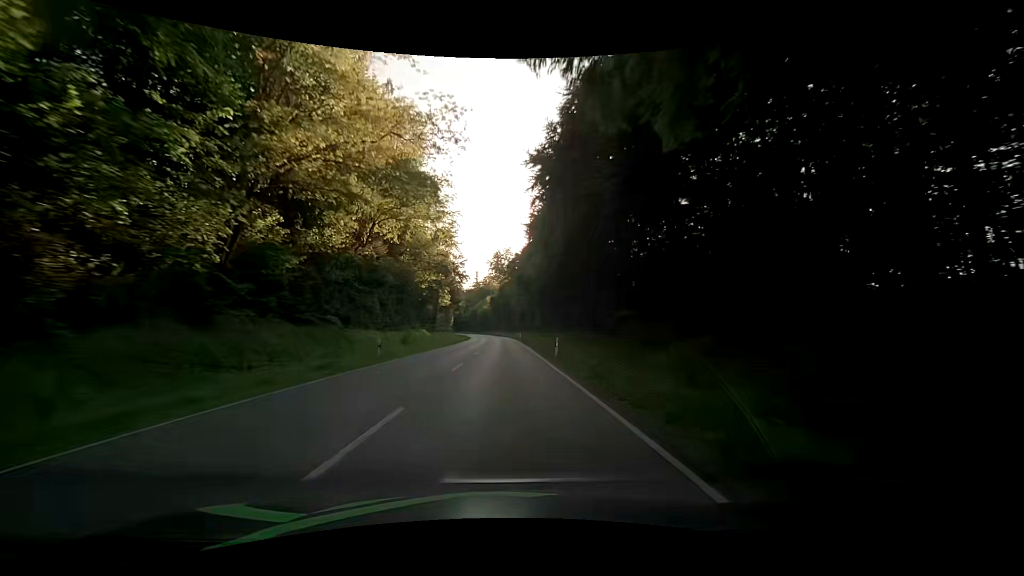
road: secondary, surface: asphalt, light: Day
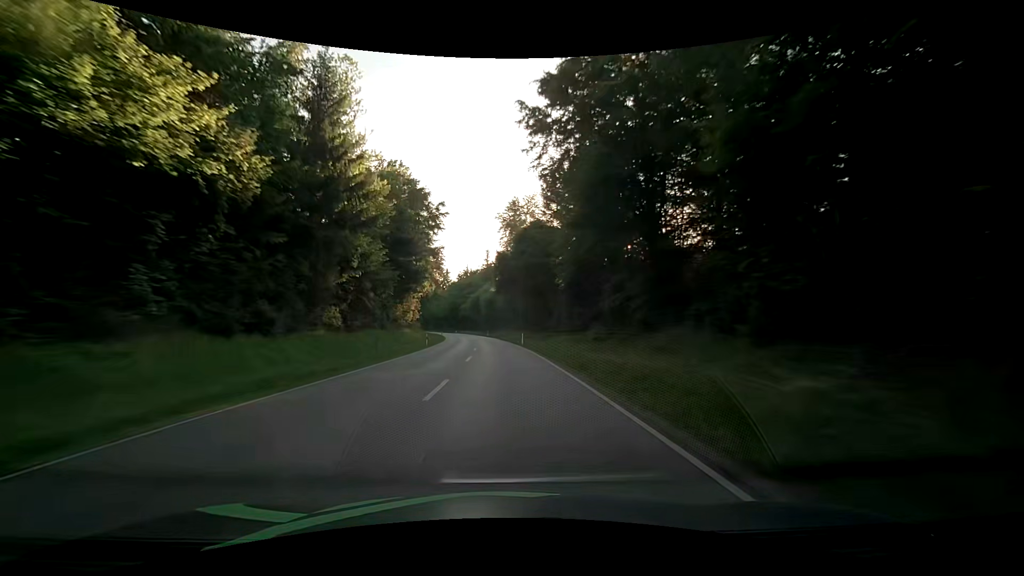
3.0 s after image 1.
(-0.1, +79.0) m; -2°
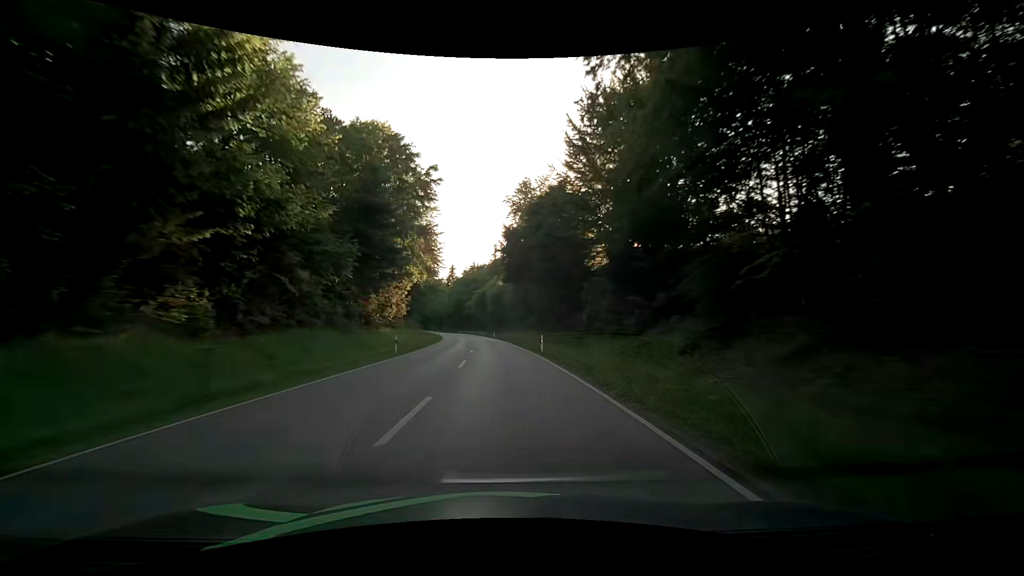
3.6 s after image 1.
(-0.1, +15.8) m; -1°
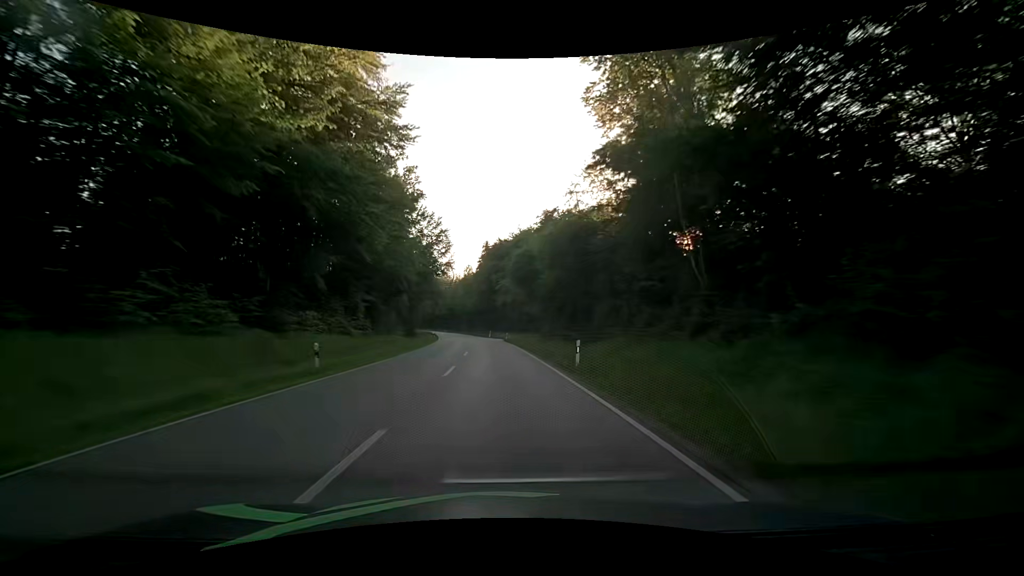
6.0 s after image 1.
(-2.8, +63.2) m; -6°
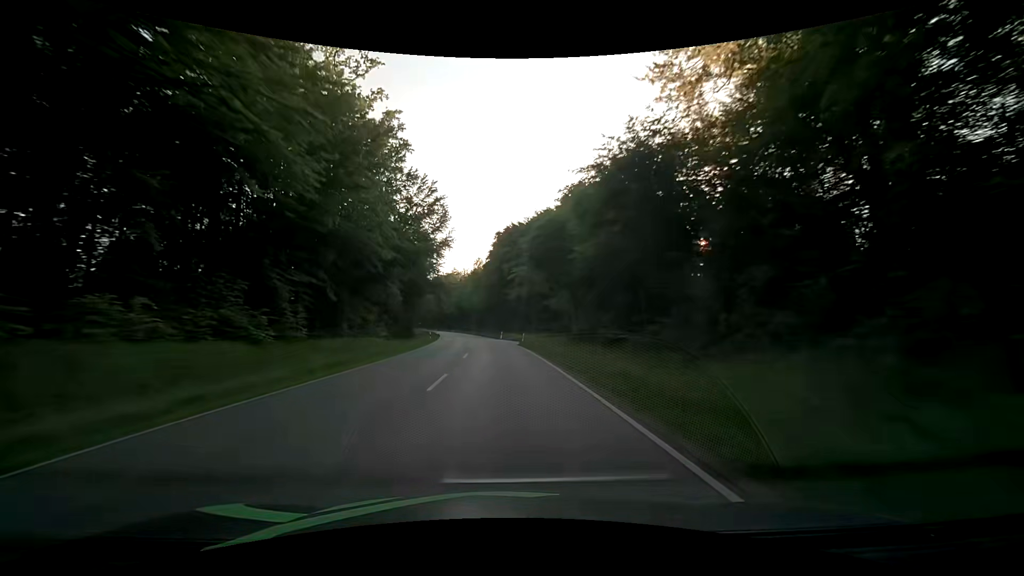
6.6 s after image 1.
(-0.1, +15.8) m; -2°
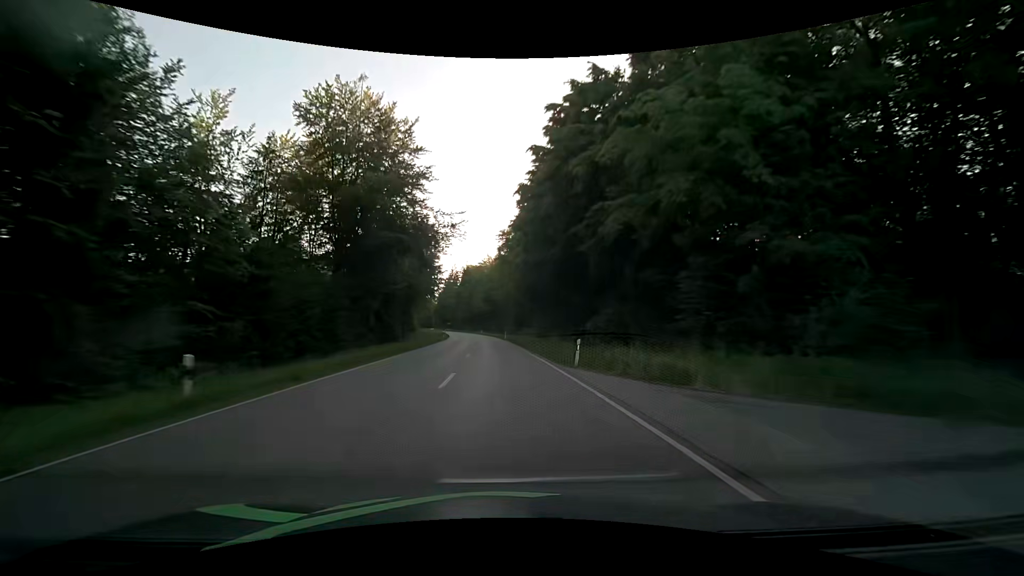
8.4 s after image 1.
(-1.7, +47.4) m; -4°
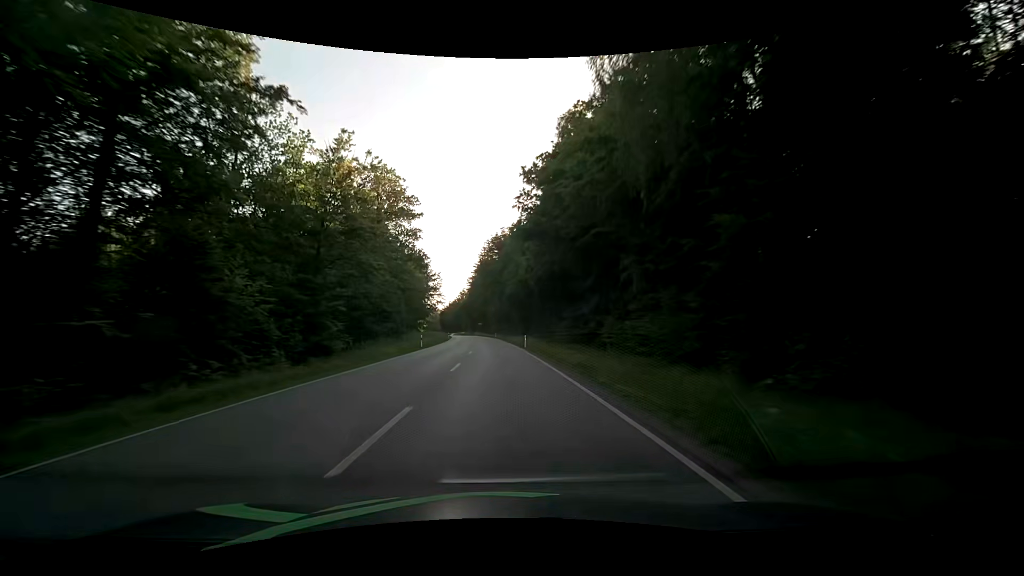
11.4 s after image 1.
(-3.8, +79.0) m; -6°
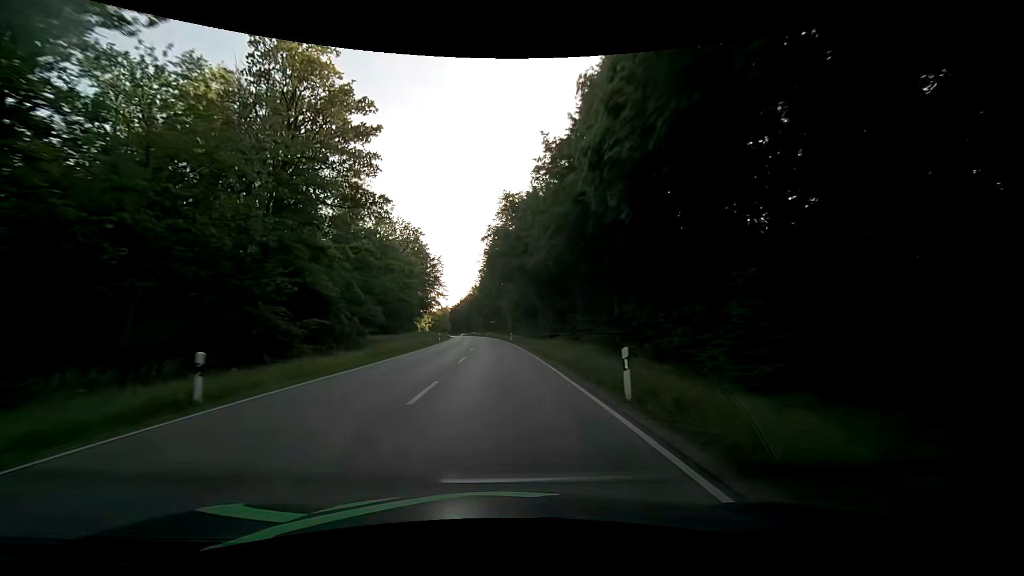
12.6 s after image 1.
(-0.7, +31.7) m; -2°
(0, +10) (0, +20) (0, +30) (-1, +40) (-1, +50) (-2, +60) (-2, +70) (-3, +80) (-4, +90) (-5, +100) m
